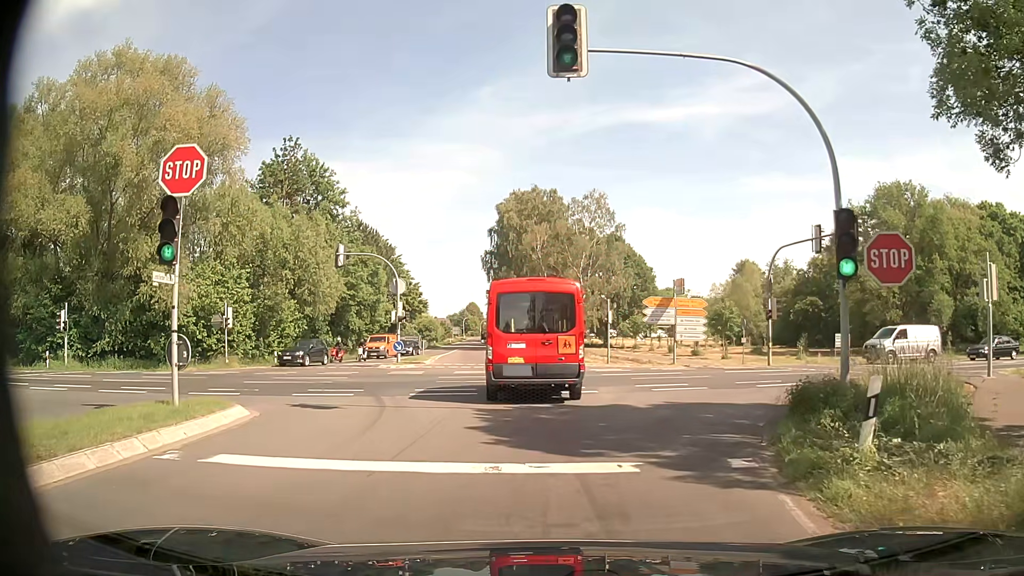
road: secondary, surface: asphalt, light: Day
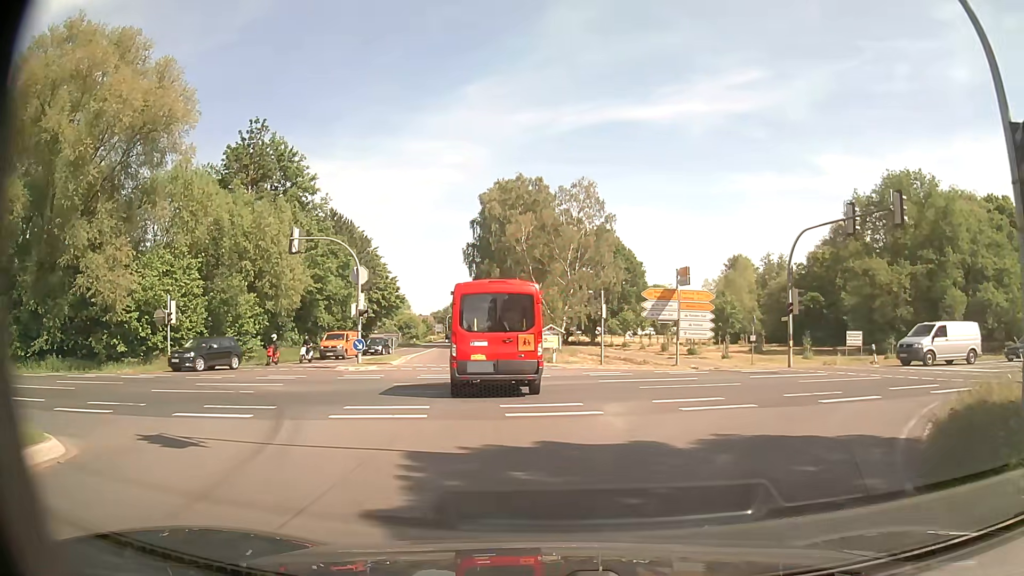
(-0.1, +5.3) m; 0°
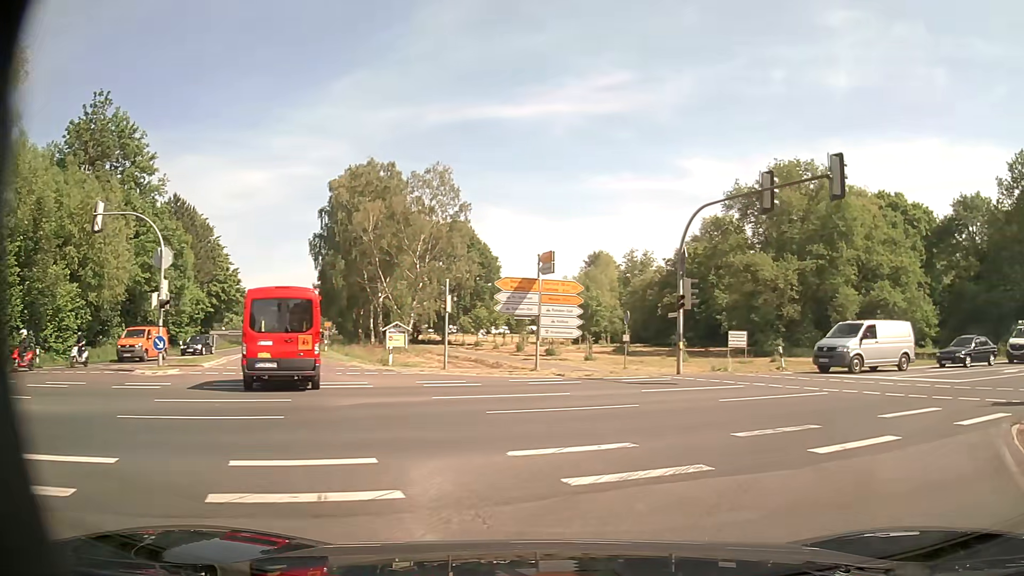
(+0.5, +6.0) m; +13°
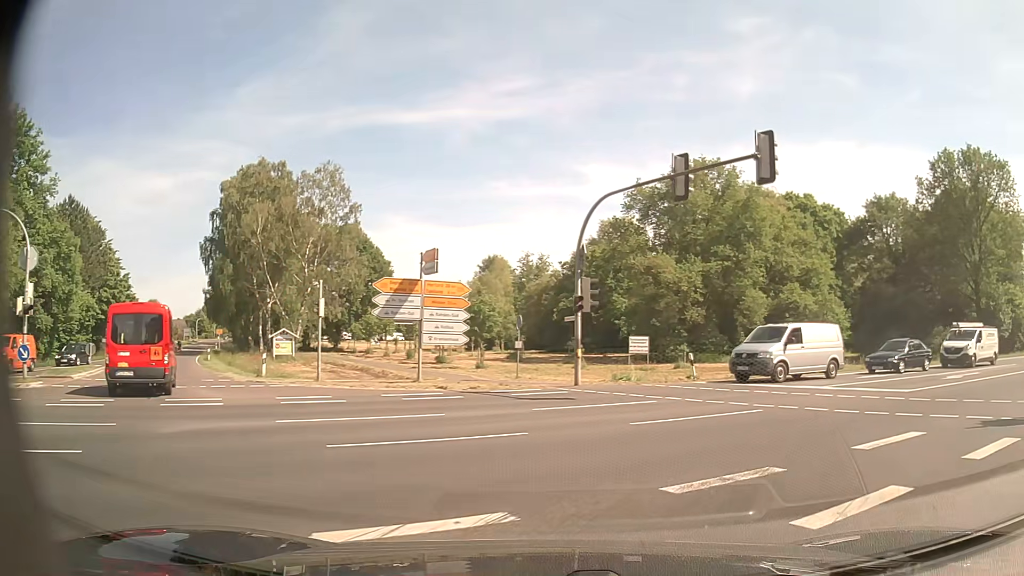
(+0.2, +2.8) m; +8°
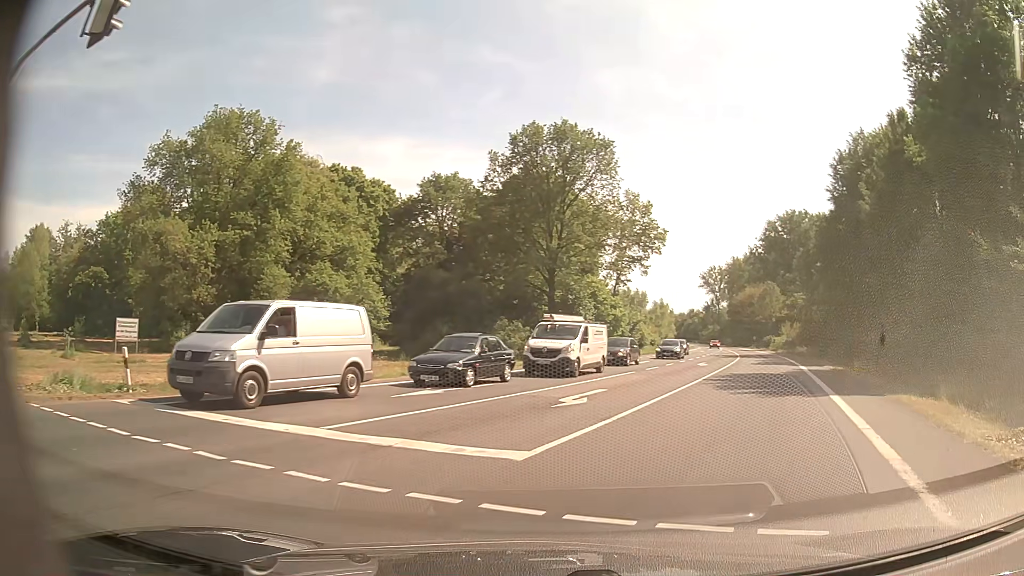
(+3.6, +9.7) m; +39°
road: primary
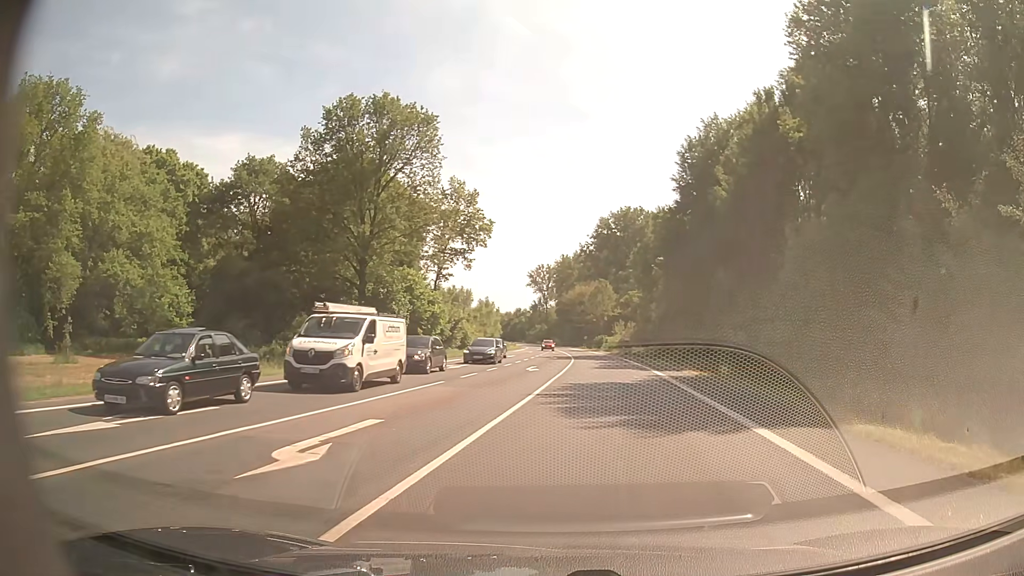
(+1.1, +7.1) m; +16°
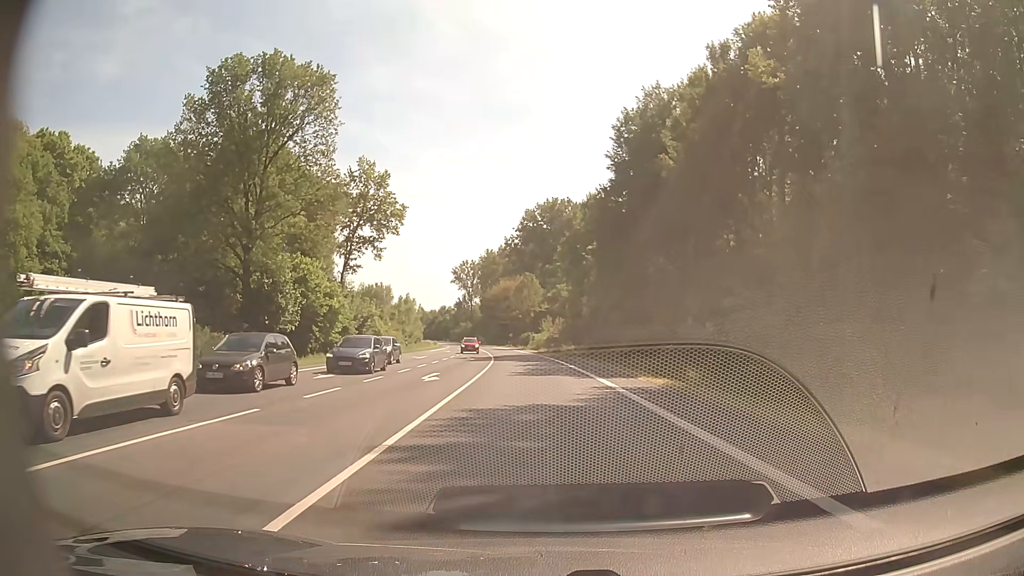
(+0.7, +9.2) m; +6°
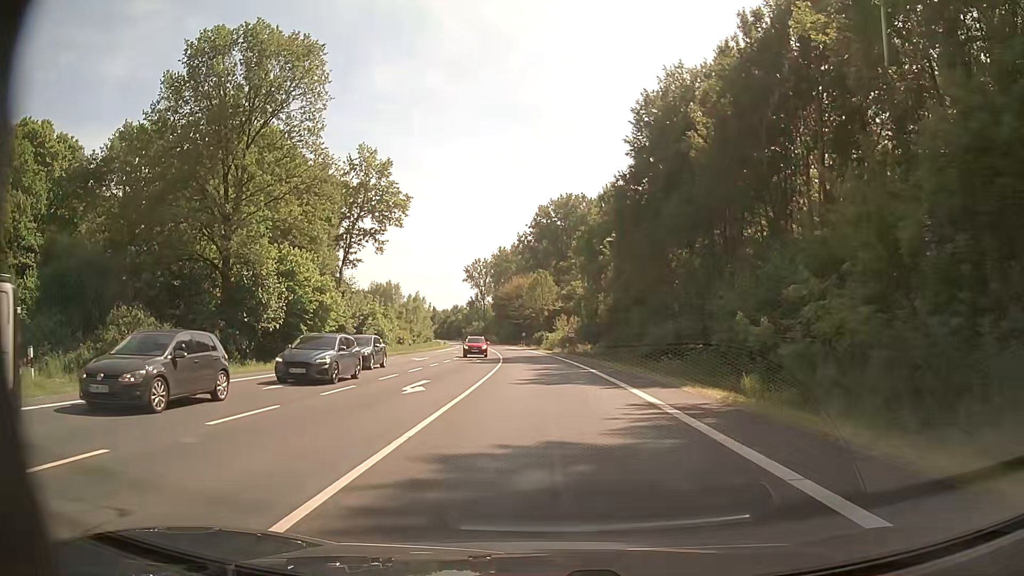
(0.0, +5.5) m; -1°
(0, +10) (0, +20) (-1, +30) (-1, +40) (-2, +50) (-2, +60) (-3, +70) (-4, +80) (-5, +90) (-7, +100) m
